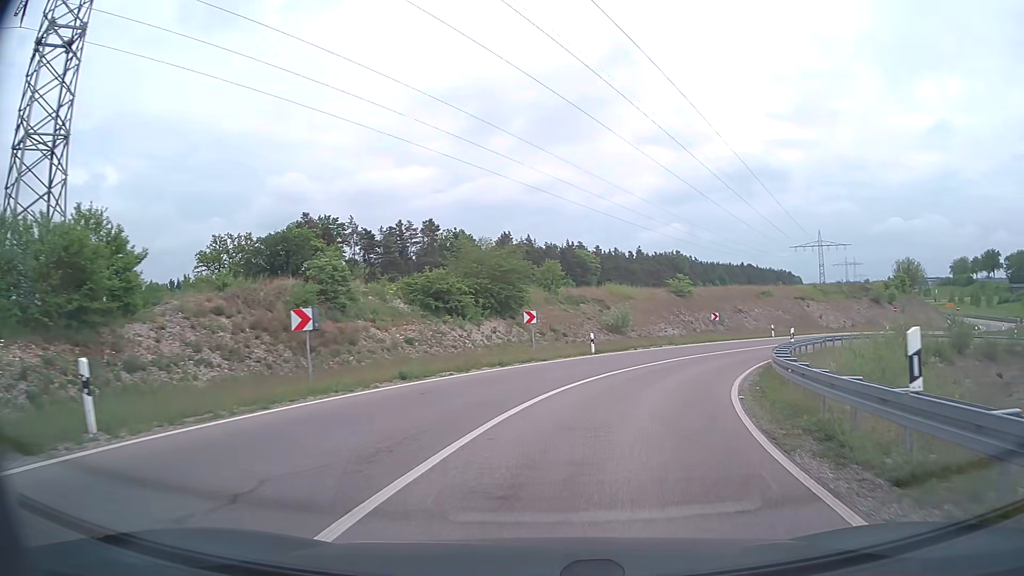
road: trunk_link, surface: asphalt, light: Day
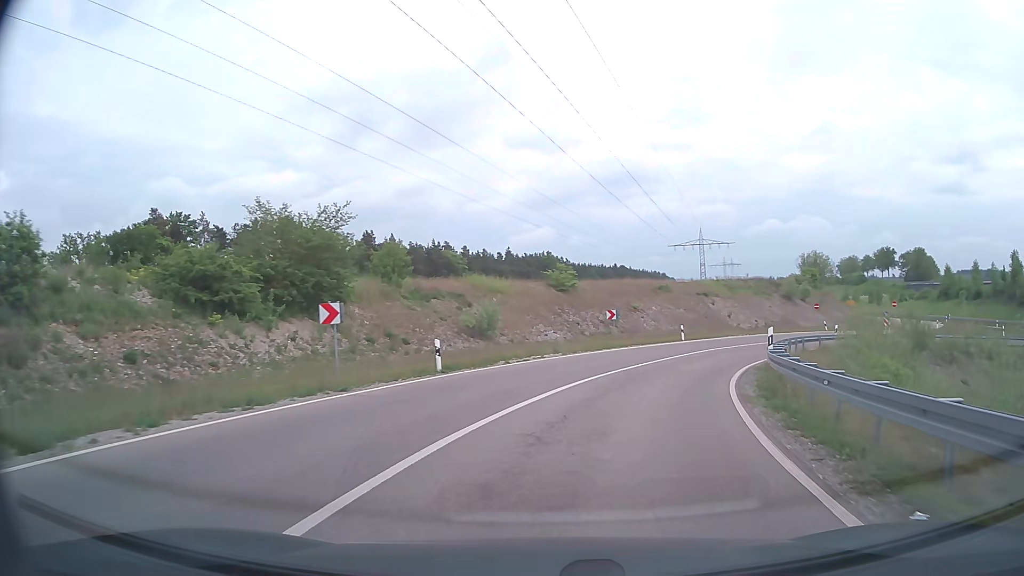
(+1.1, +11.5) m; +11°
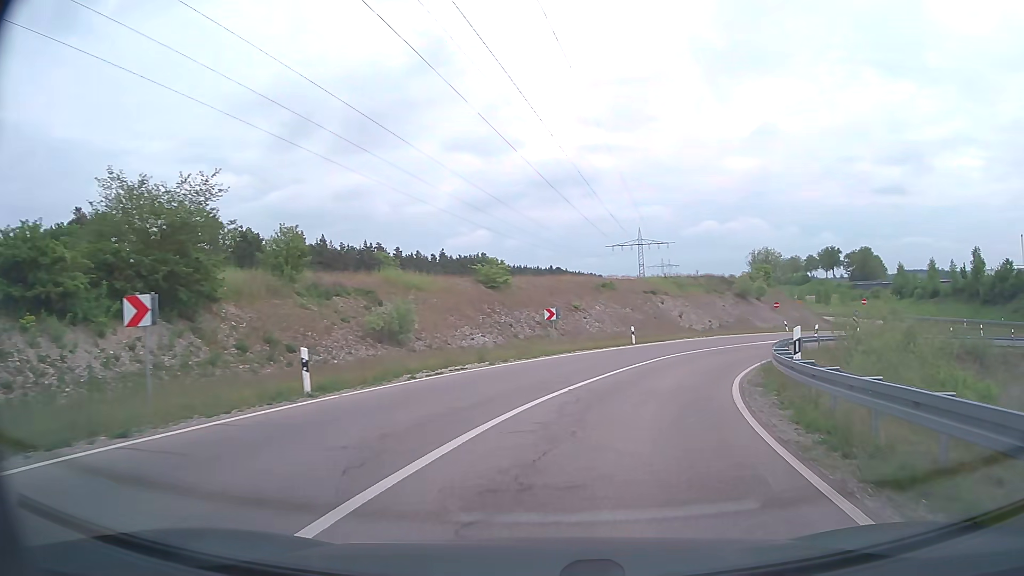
(+0.2, +6.0) m; +5°
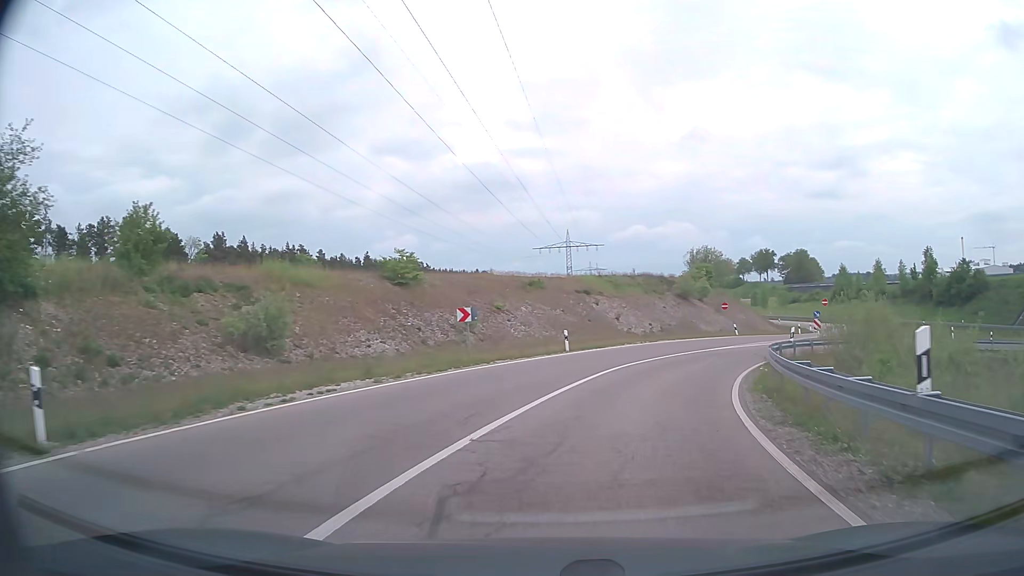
(+0.3, +6.2) m; +6°
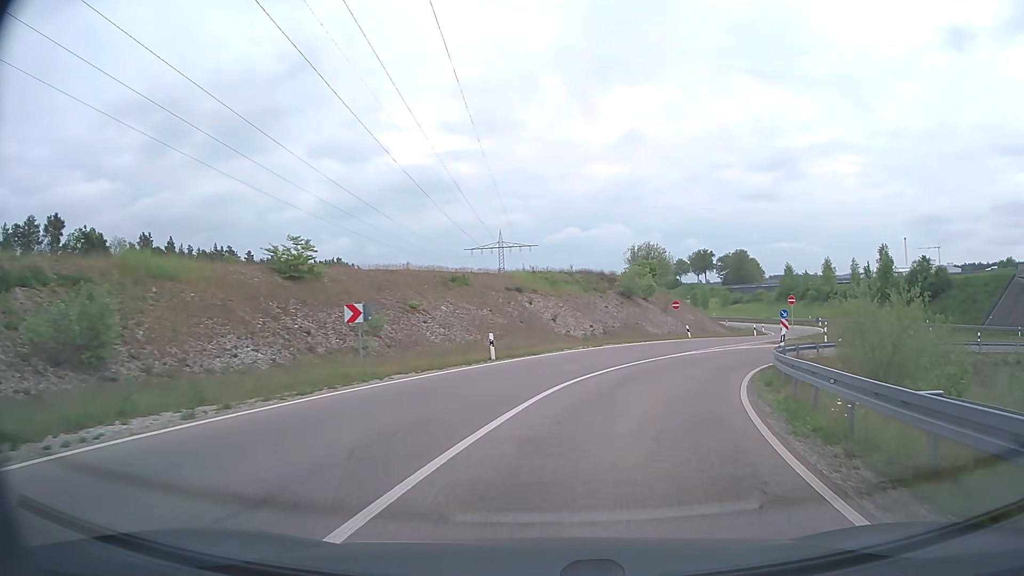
(+0.3, +6.2) m; +6°
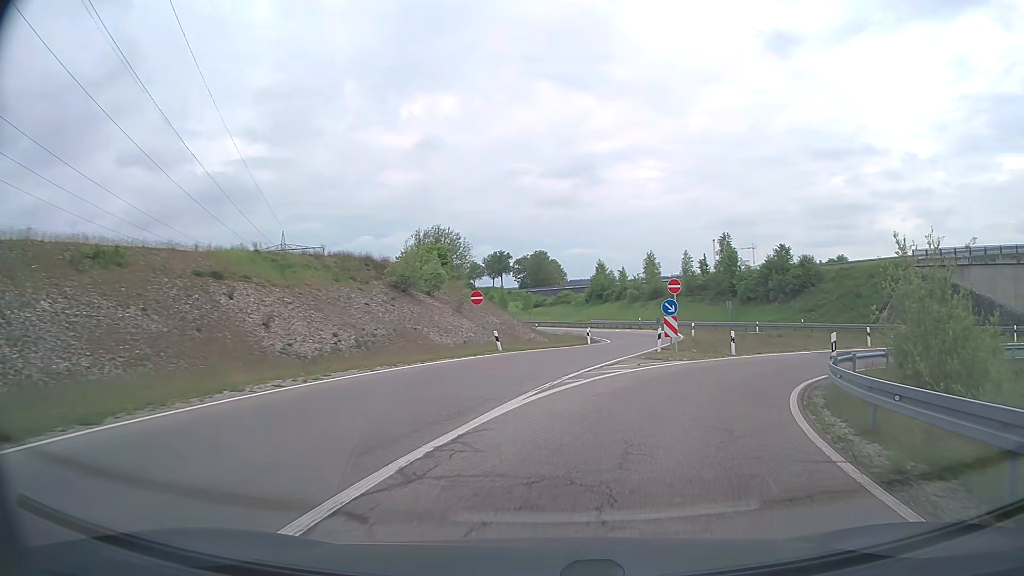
(+2.7, +18.1) m; +17°
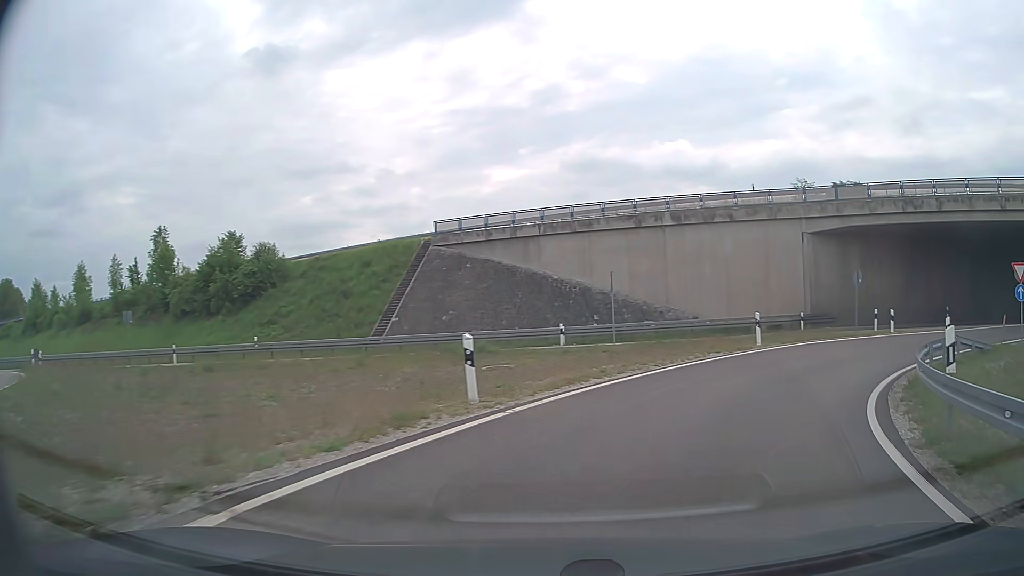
(+9.3, +24.5) m; +46°
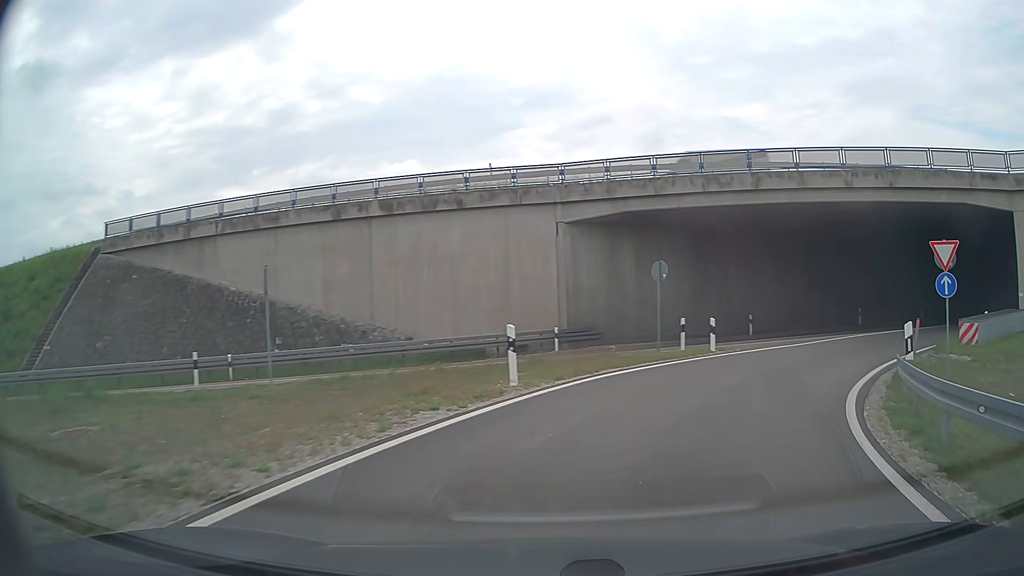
(+1.9, +10.0) m; +23°
(+2, +10) (+7, +18) (+15, +24) (+24, +29) (+33, +34) (+42, +38) (+50, +43) (+59, +48) (+68, +53) (+77, +57) m
